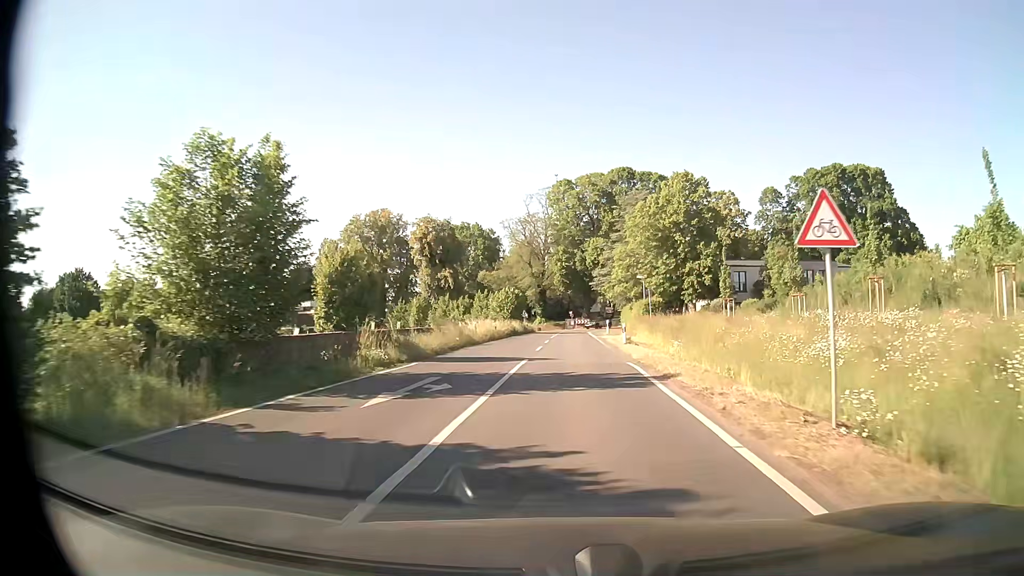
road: secondary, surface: asphalt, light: Day
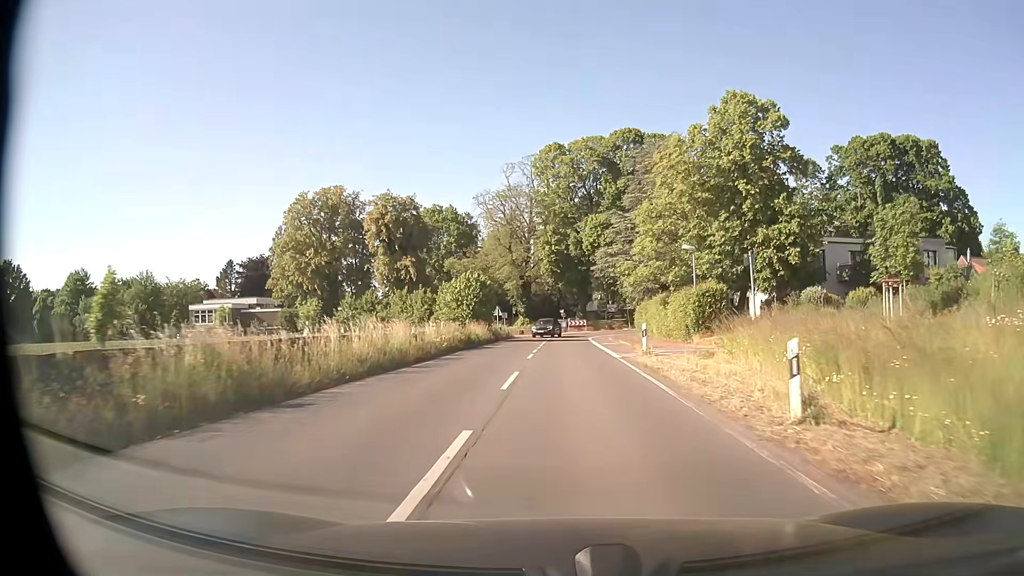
(0.0, +24.0) m; +1°
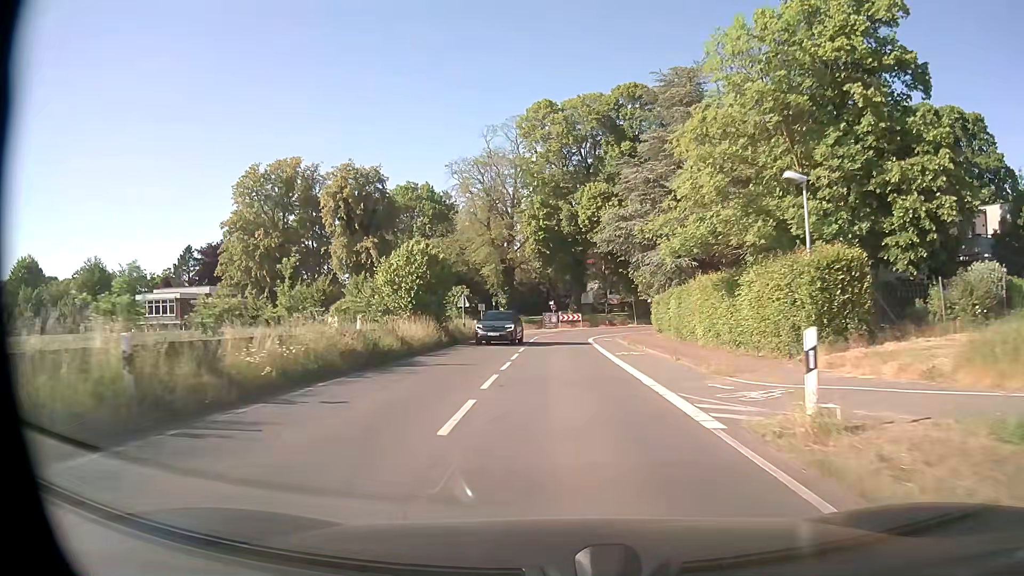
(+0.1, +15.8) m; +1°
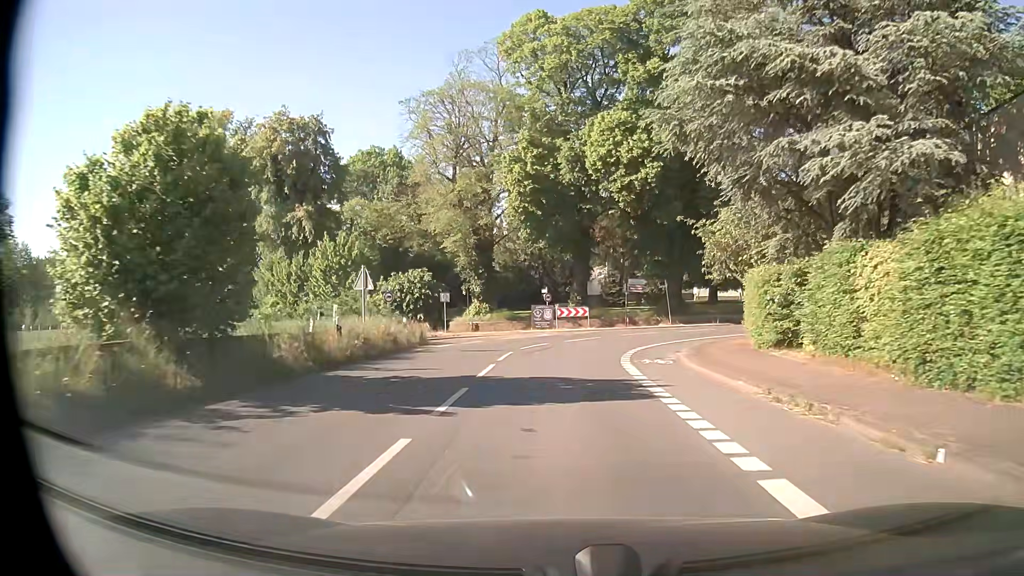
(0.0, +21.6) m; 0°
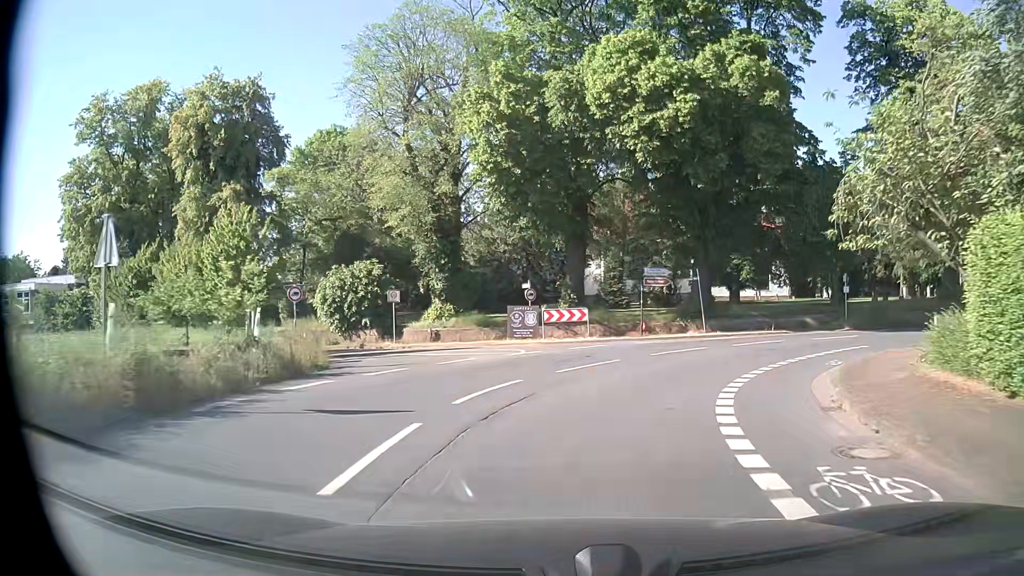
(0.0, +12.8) m; 0°
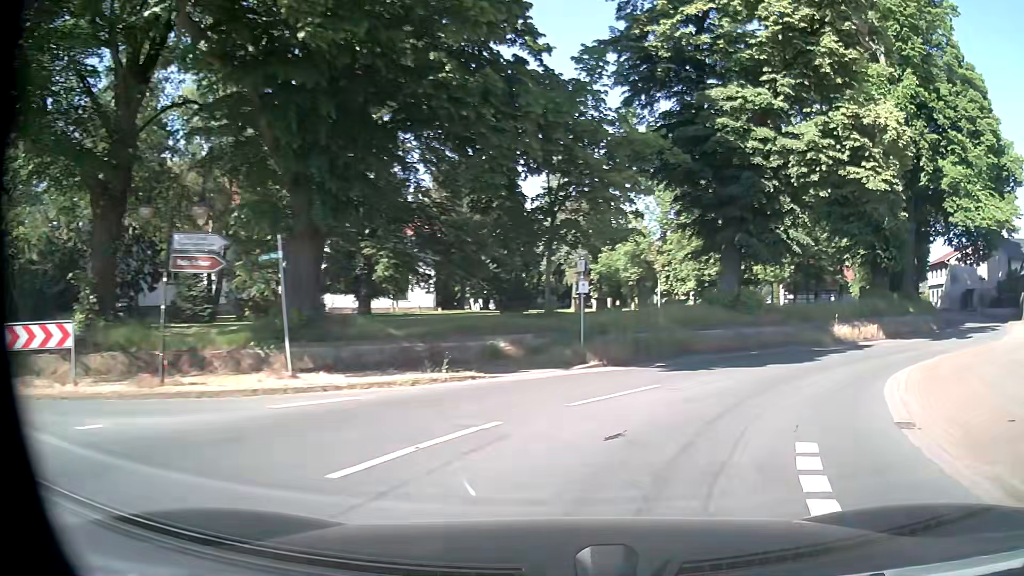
(+3.5, +16.2) m; +31°
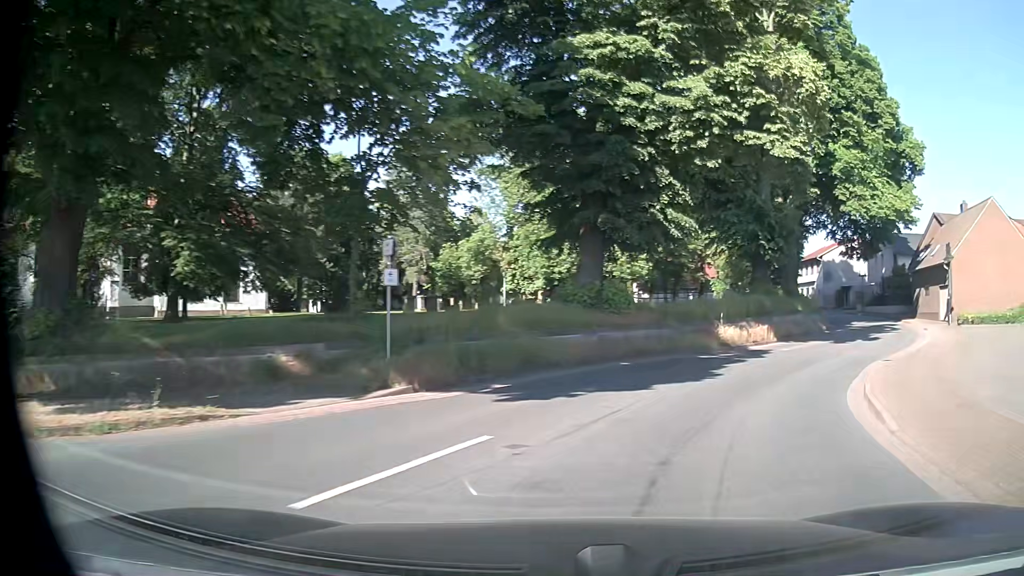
(+0.5, +5.2) m; +12°
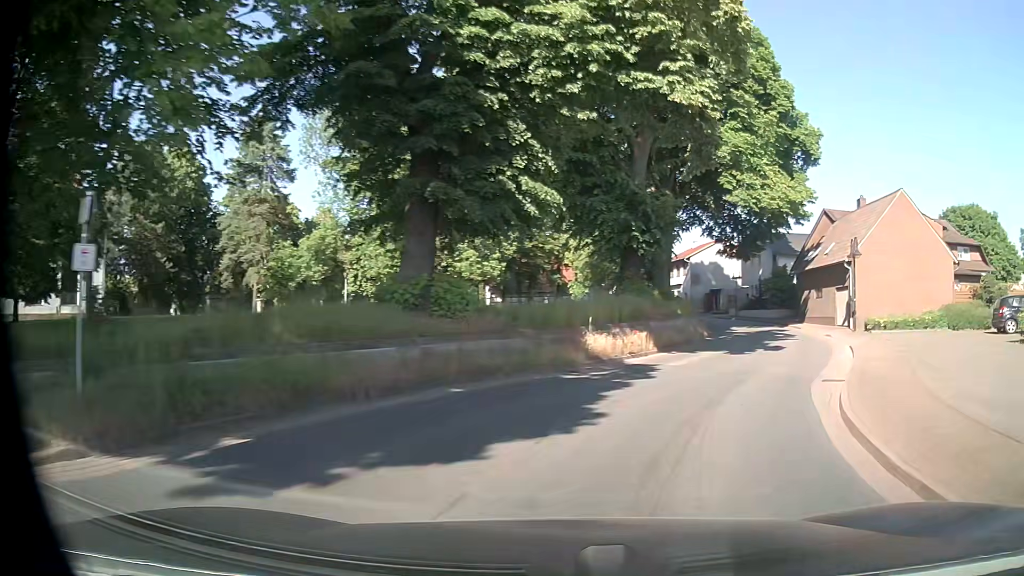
(+0.6, +5.4) m; +13°
(+2, +10) (+6, +19) (+10, +28) (+13, +38) (+15, +47) (+16, +57) (+16, +67) (+13, +77) (+9, +86) (+2, +93) m
